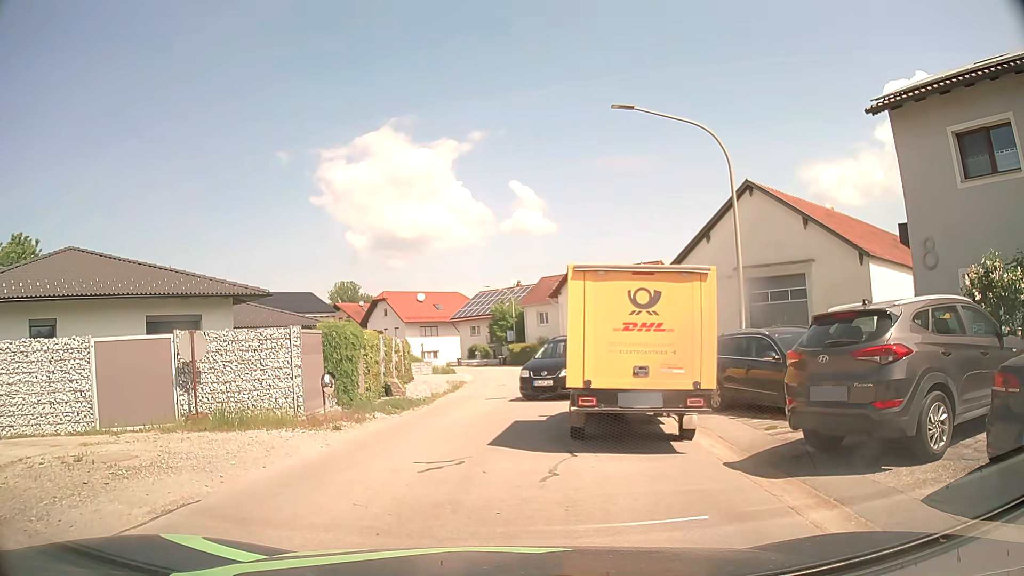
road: tertiary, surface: asphalt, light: Day
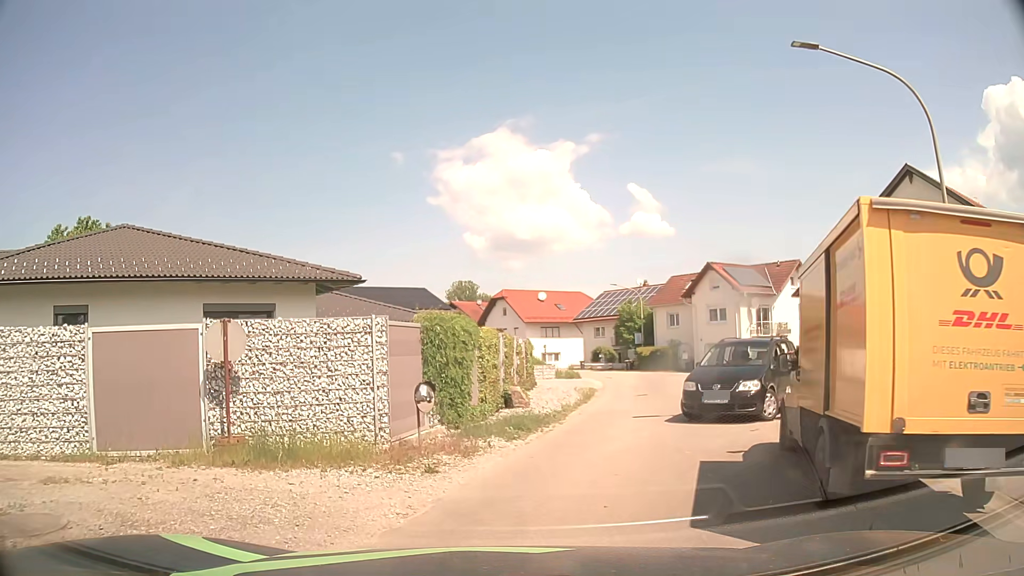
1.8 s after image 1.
(-0.7, +4.4) m; -12°
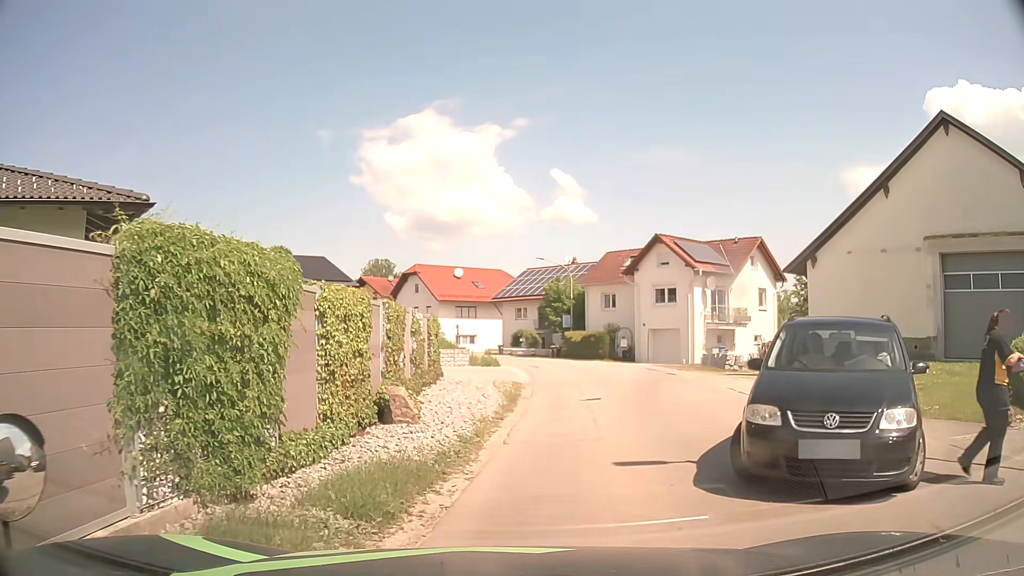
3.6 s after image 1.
(+0.3, +7.4) m; +6°
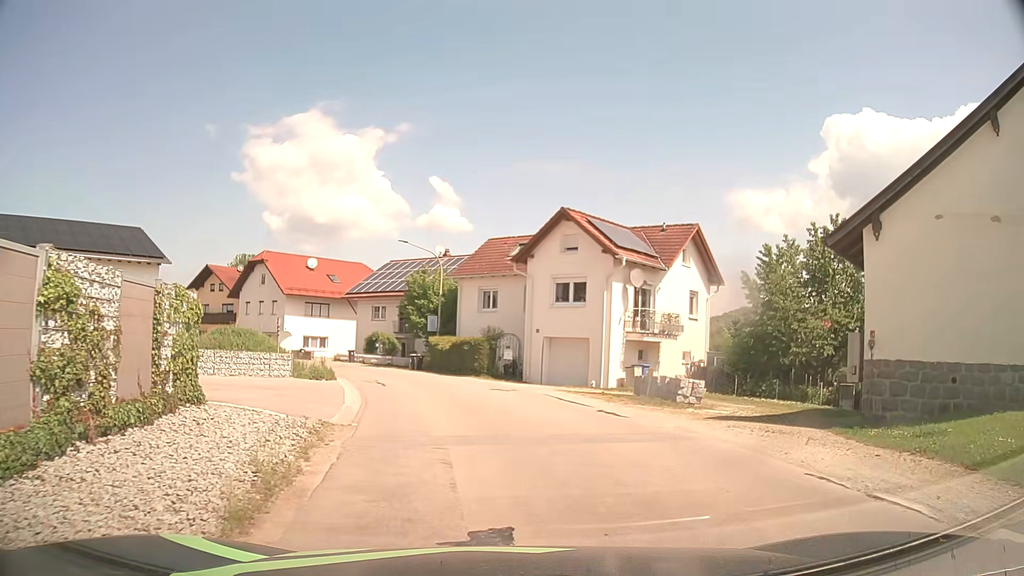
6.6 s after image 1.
(+0.8, +11.1) m; +11°
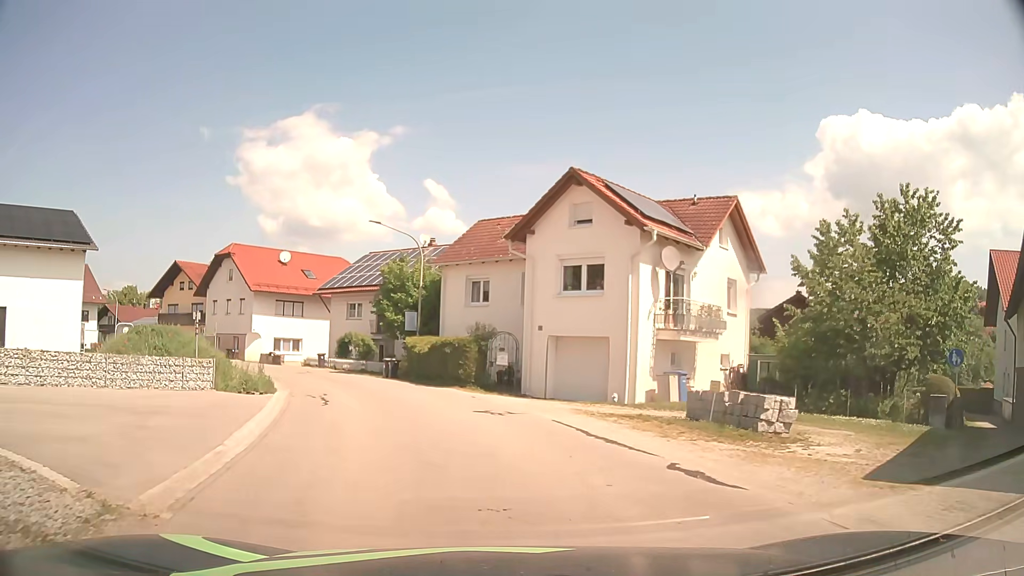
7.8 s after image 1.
(+0.2, +7.0) m; +2°
(-1, +10) (-3, +20) (-6, +29) (-11, +38) (-17, +46) (-25, +52) (-32, +59) (-41, +64) (-50, +67) (-60, +69) m
